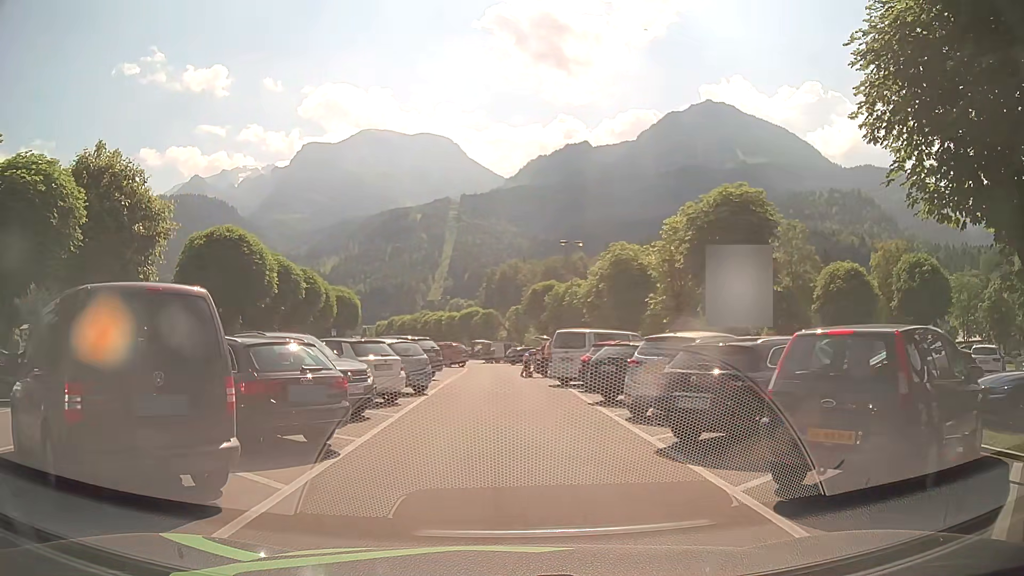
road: service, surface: asphalt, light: Day
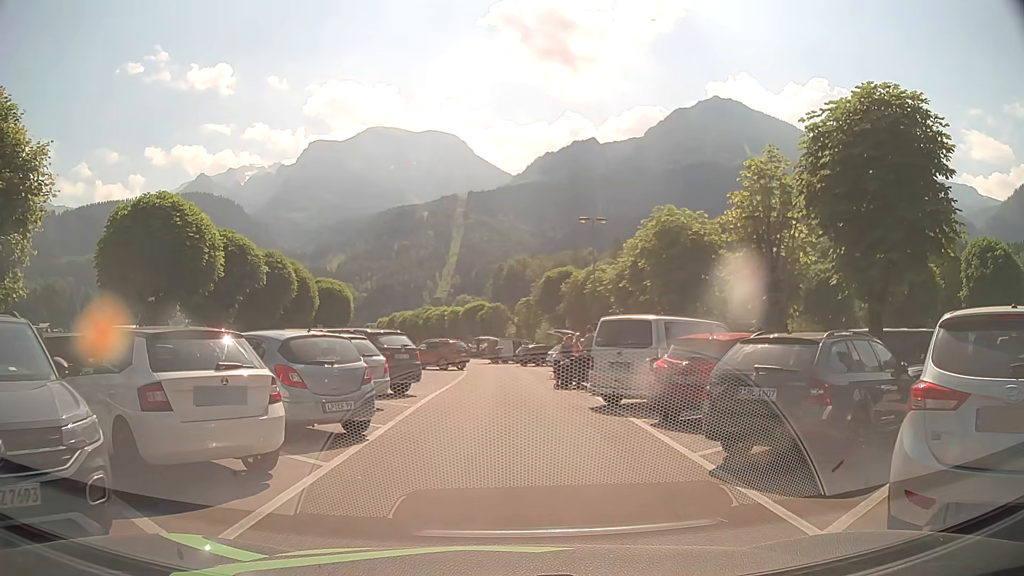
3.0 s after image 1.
(0.0, +9.0) m; 0°
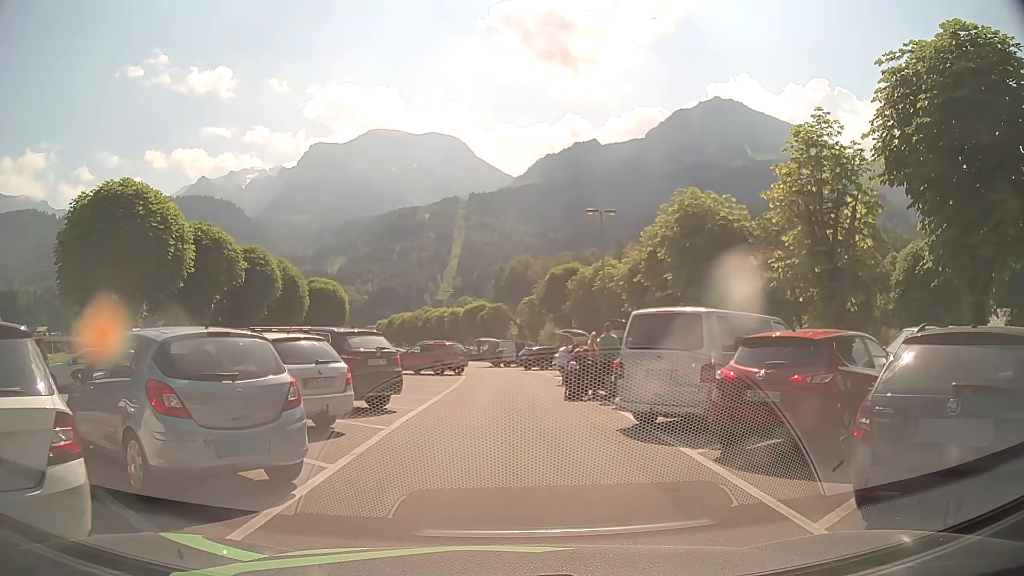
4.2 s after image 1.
(0.0, +3.5) m; +1°
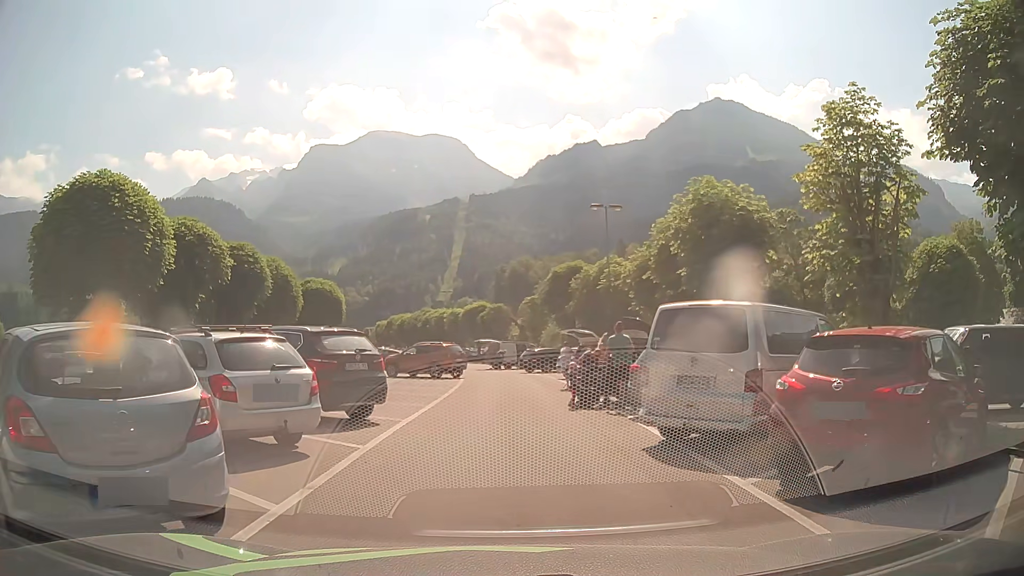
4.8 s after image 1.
(0.0, +1.9) m; -1°
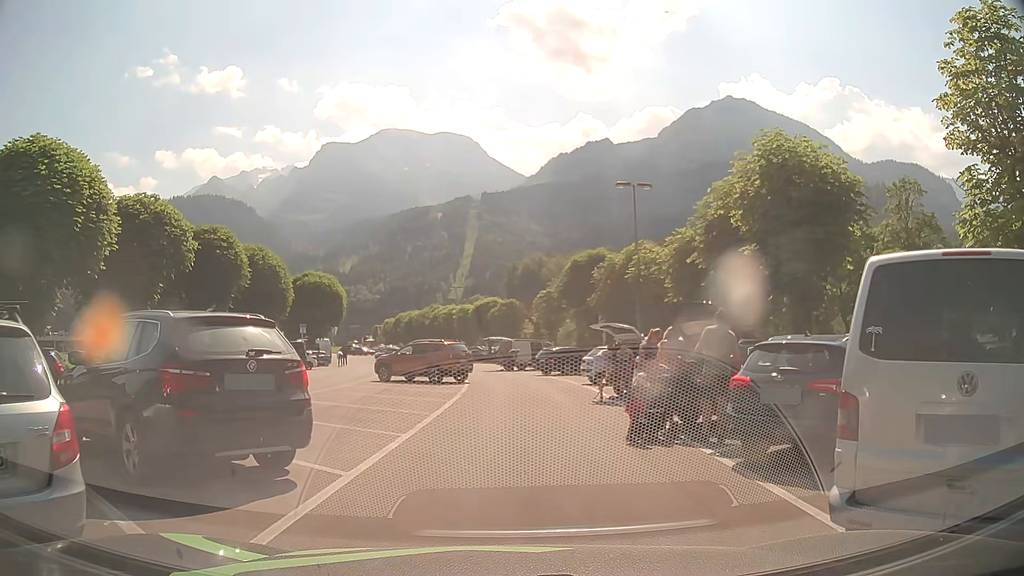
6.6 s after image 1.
(0.0, +5.2) m; -1°
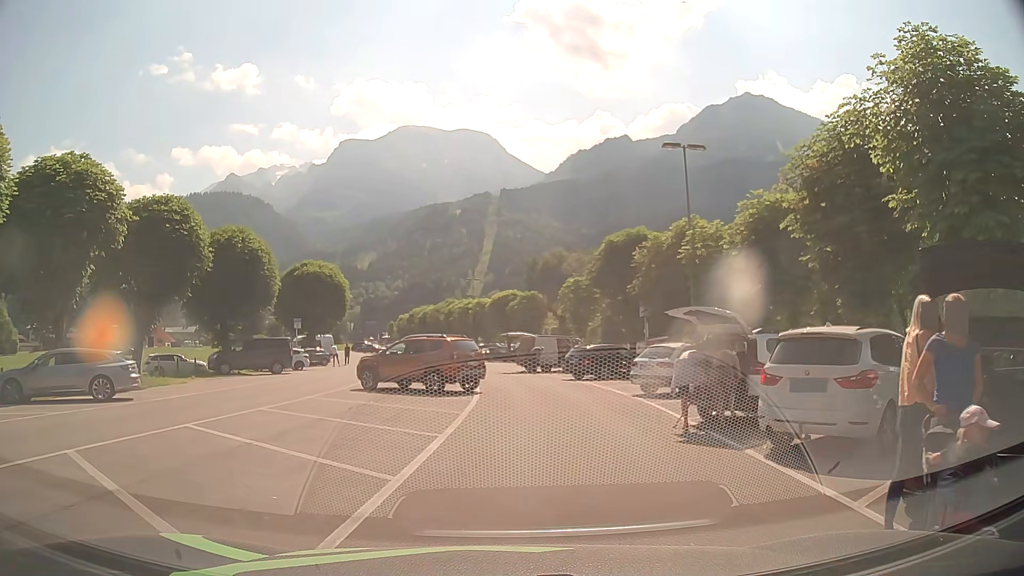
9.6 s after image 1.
(-0.1, +6.9) m; -2°
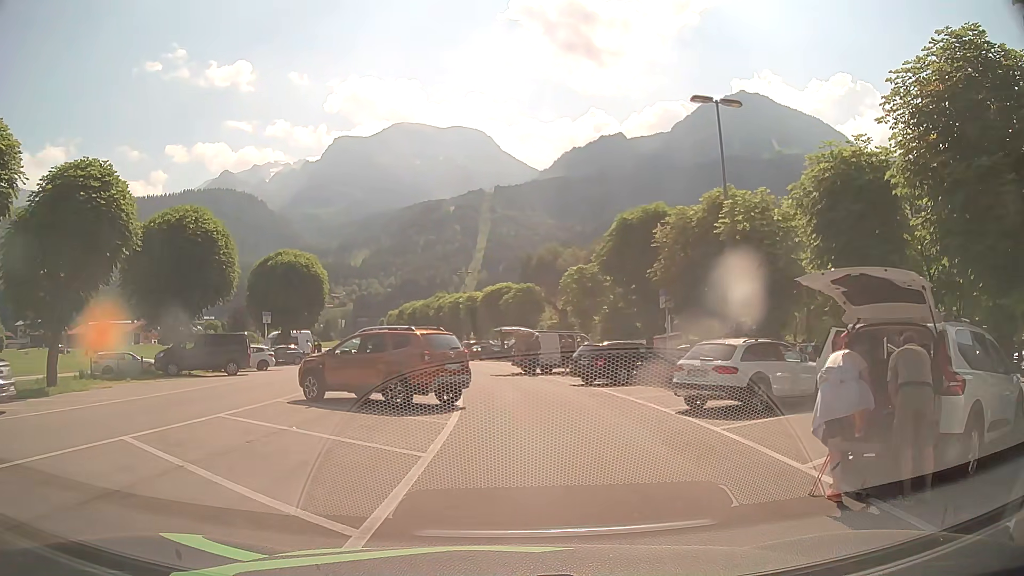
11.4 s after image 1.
(+0.1, +5.7) m; +1°
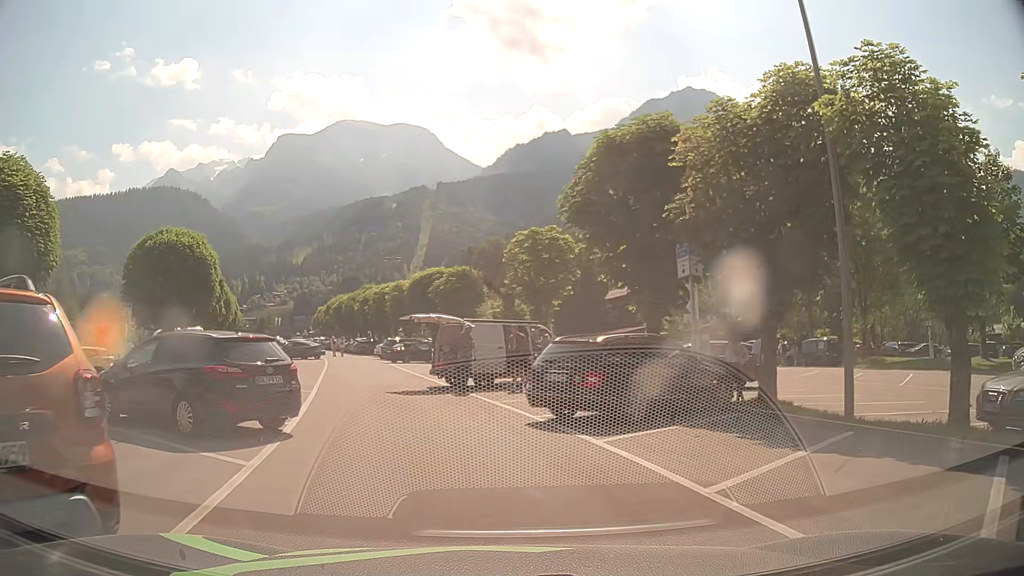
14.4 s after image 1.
(+0.7, +11.6) m; +5°
